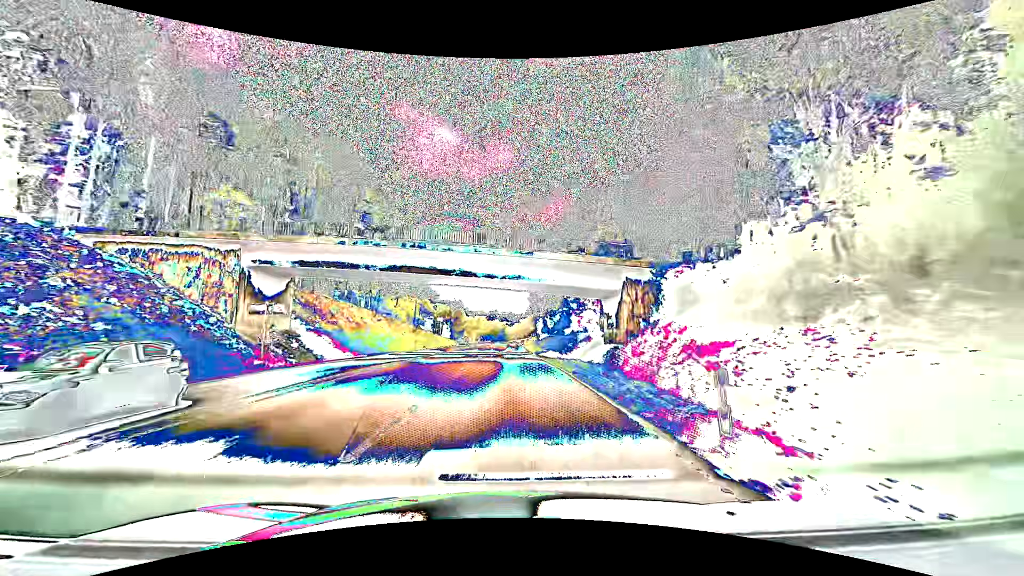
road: secondary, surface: asphalt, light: Day
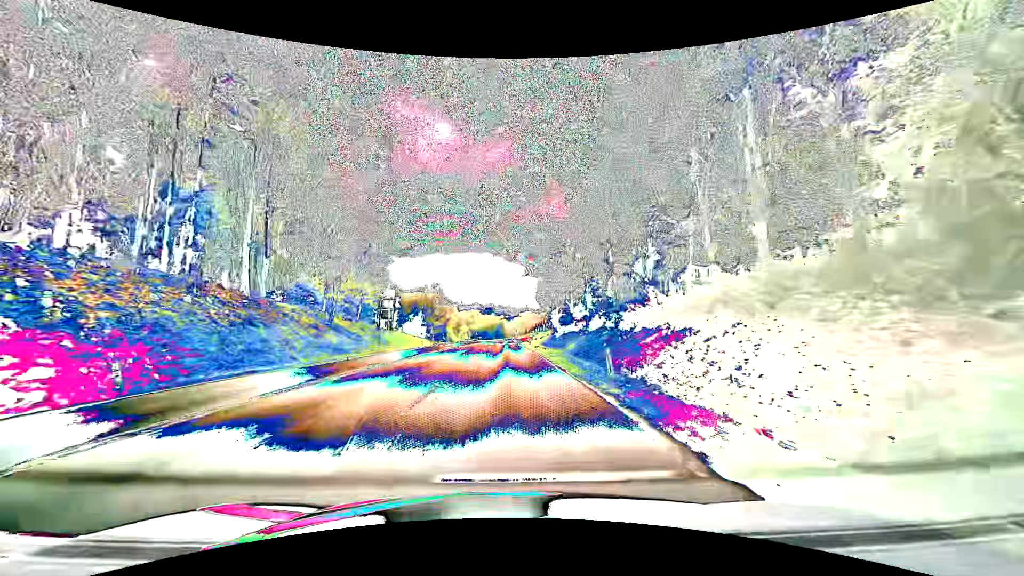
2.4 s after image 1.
(+0.3, +43.6) m; +1°
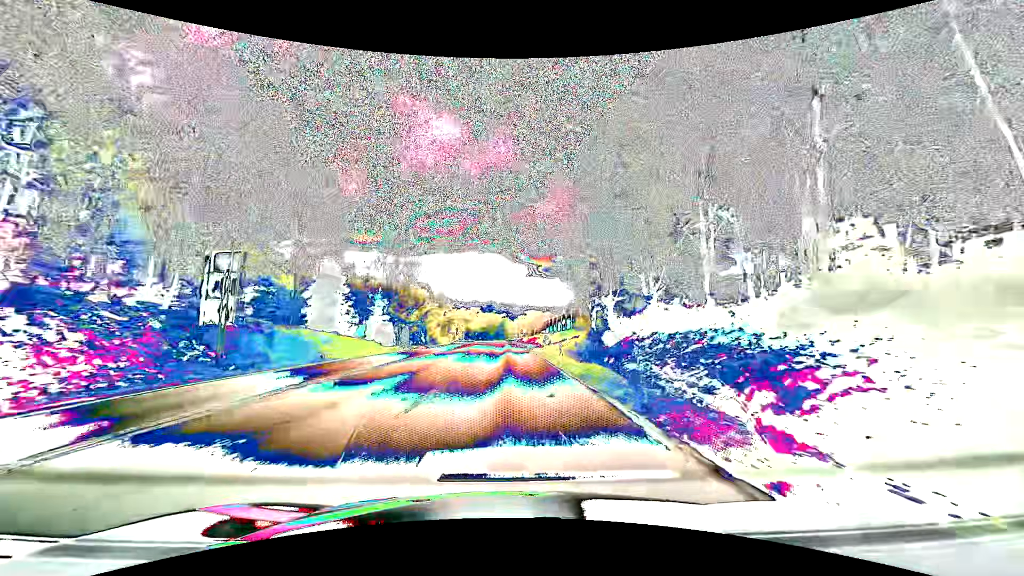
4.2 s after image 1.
(-0.3, +35.3) m; -1°
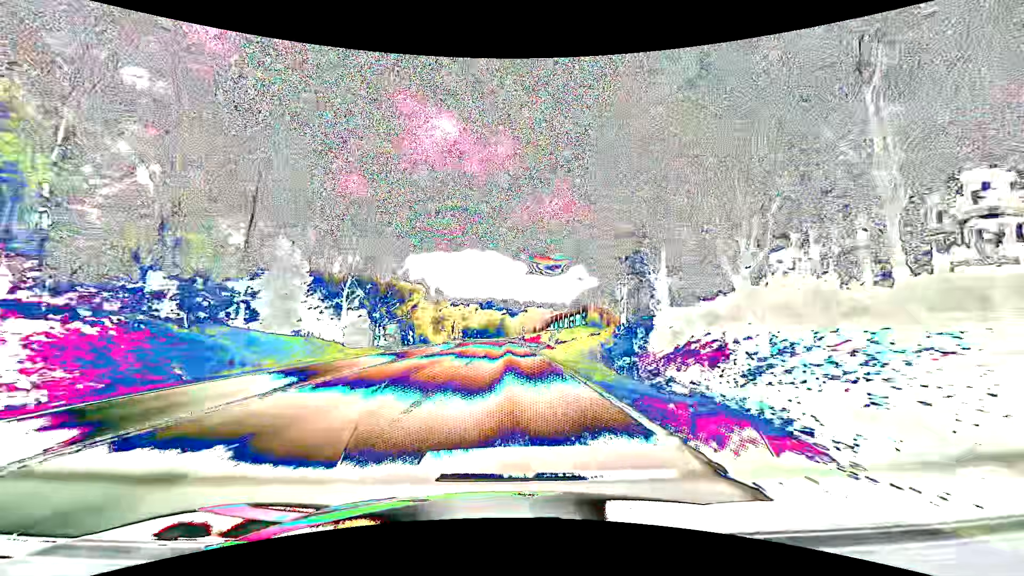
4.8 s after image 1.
(+0.1, +12.3) m; +1°
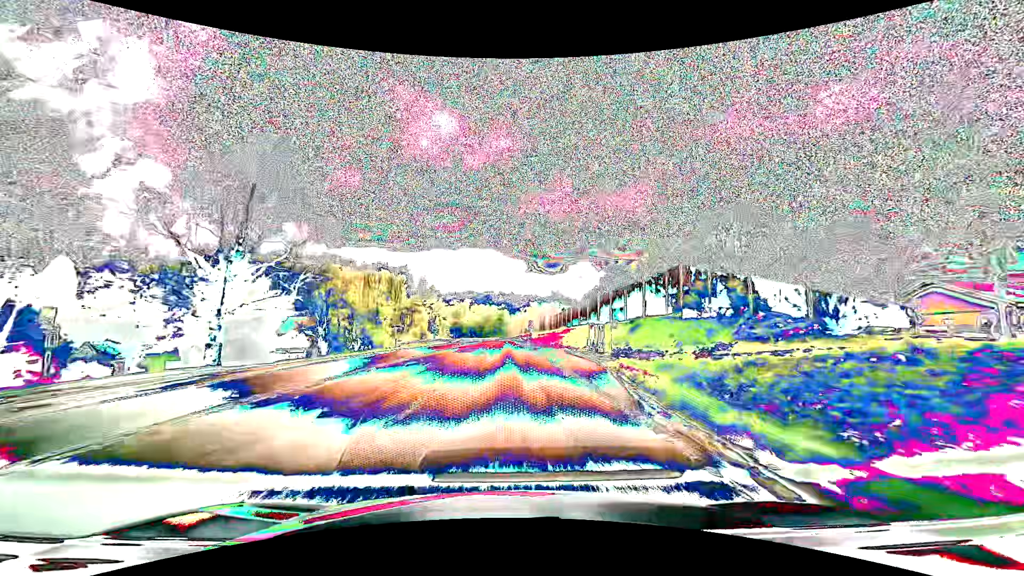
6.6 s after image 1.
(-0.2, +38.5) m; 0°
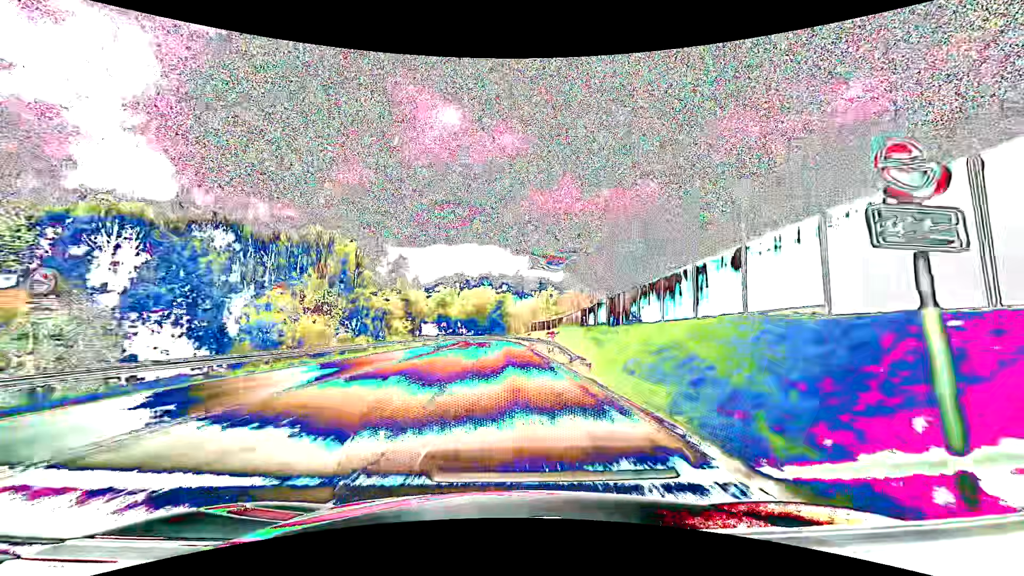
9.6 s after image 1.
(-0.4, +69.5) m; 0°
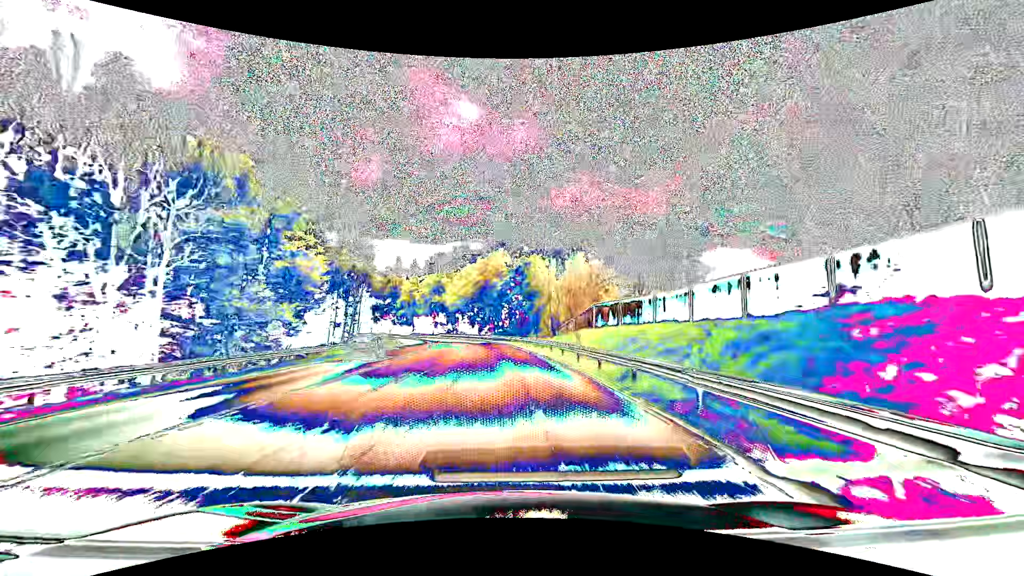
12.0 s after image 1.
(-0.8, +59.9) m; -2°
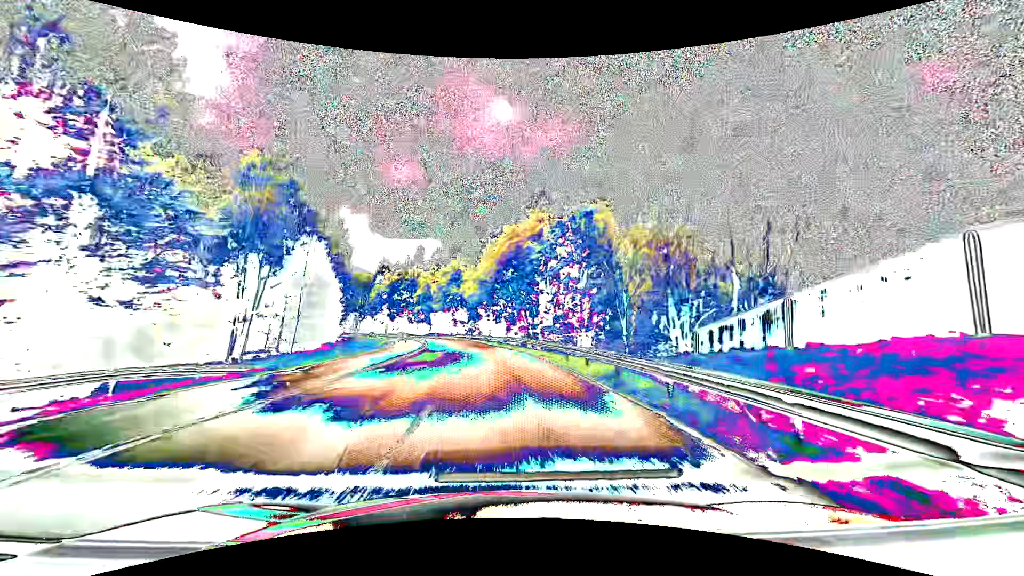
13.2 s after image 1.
(-0.8, +30.7) m; -3°
(0, +10) (0, +20) (-1, +30) (-2, +40) (-3, +50) (-5, +60) (-6, +70) (-8, +79) (-10, +89) (-13, +99) m
